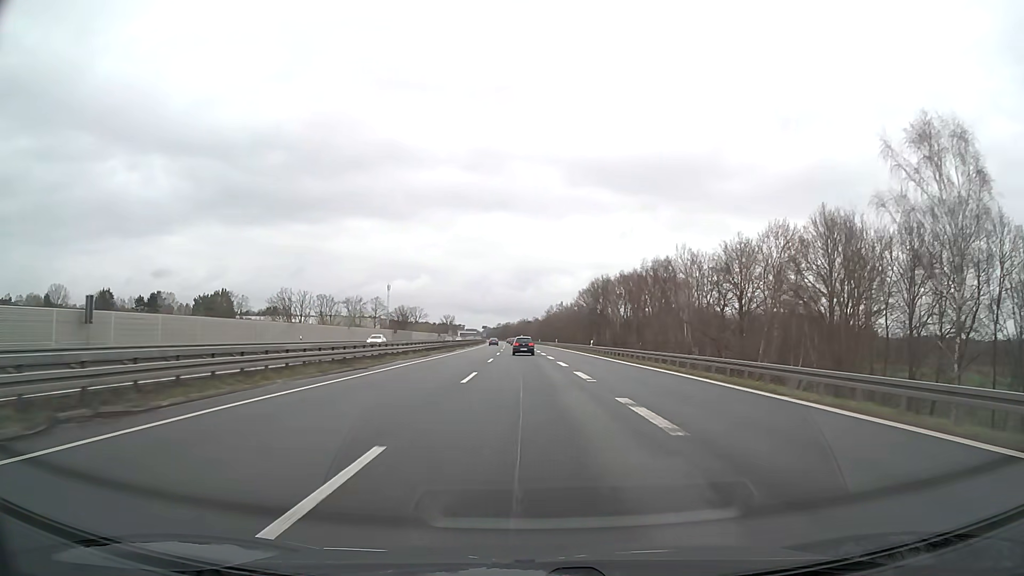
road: motorway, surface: asphalt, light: Day
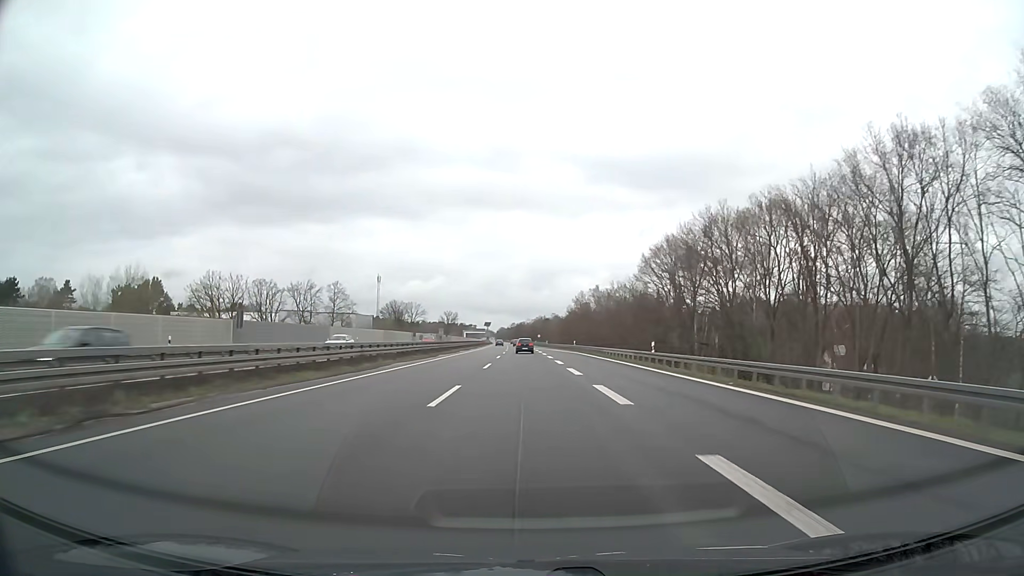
(-1.2, +79.2) m; -2°
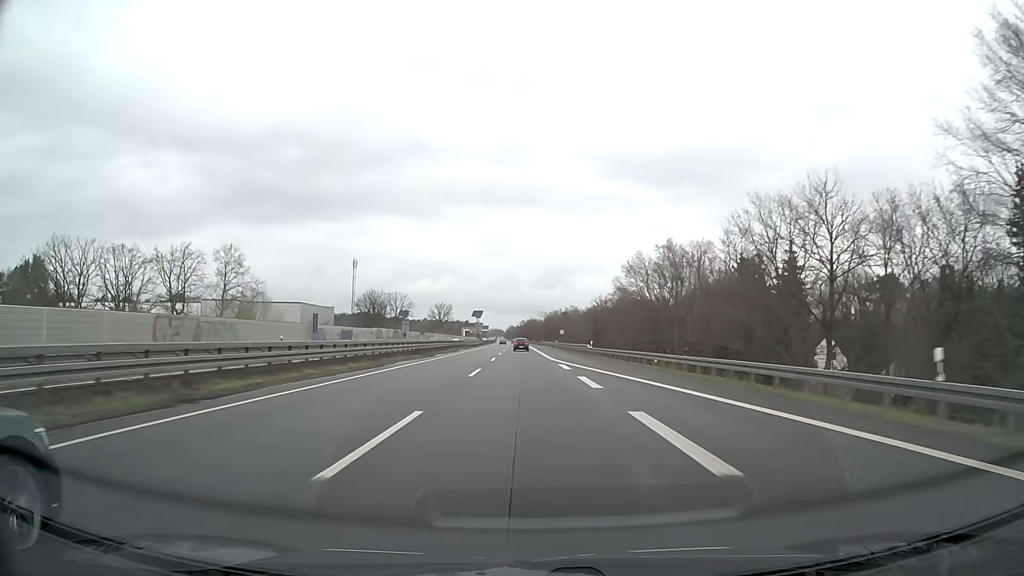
(-0.5, +79.2) m; -1°
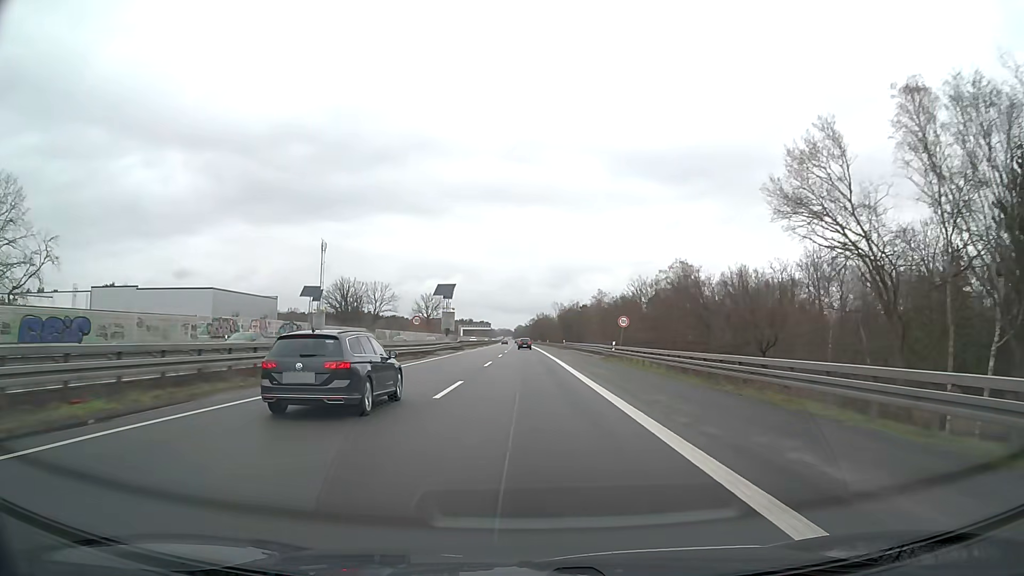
(-0.5, +63.4) m; -1°
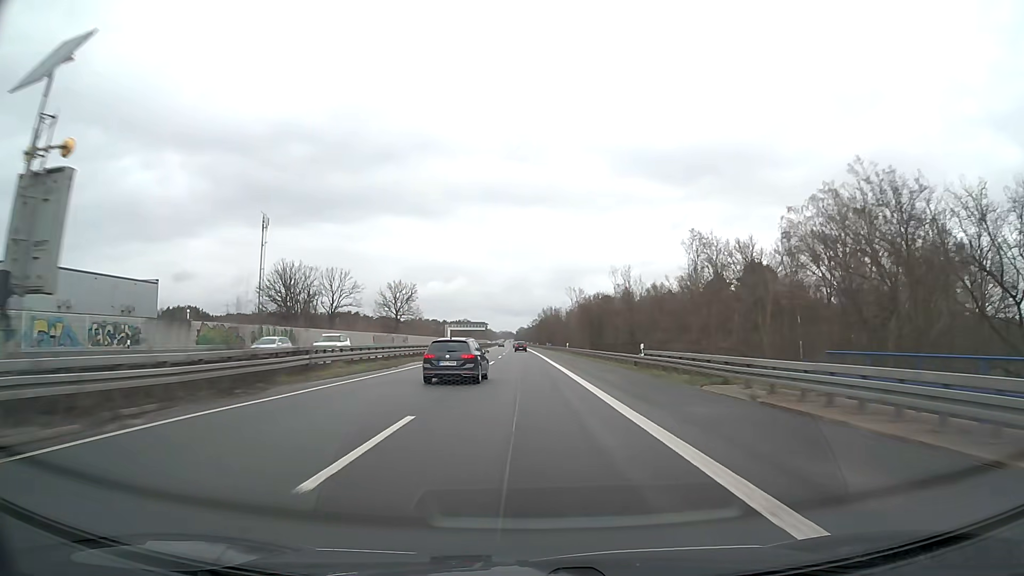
(-0.3, +63.4) m; 0°
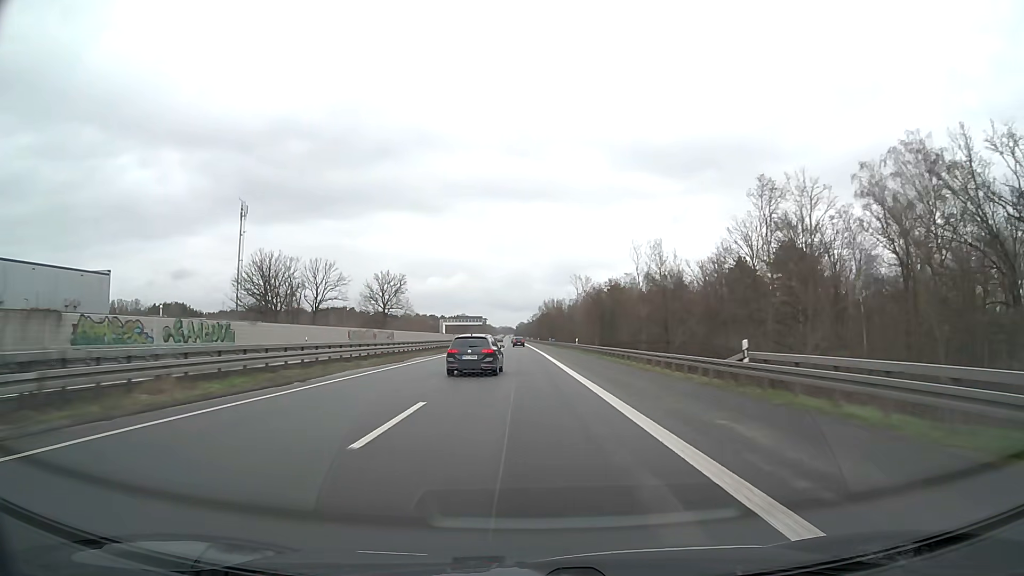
(0.0, +15.8) m; 0°
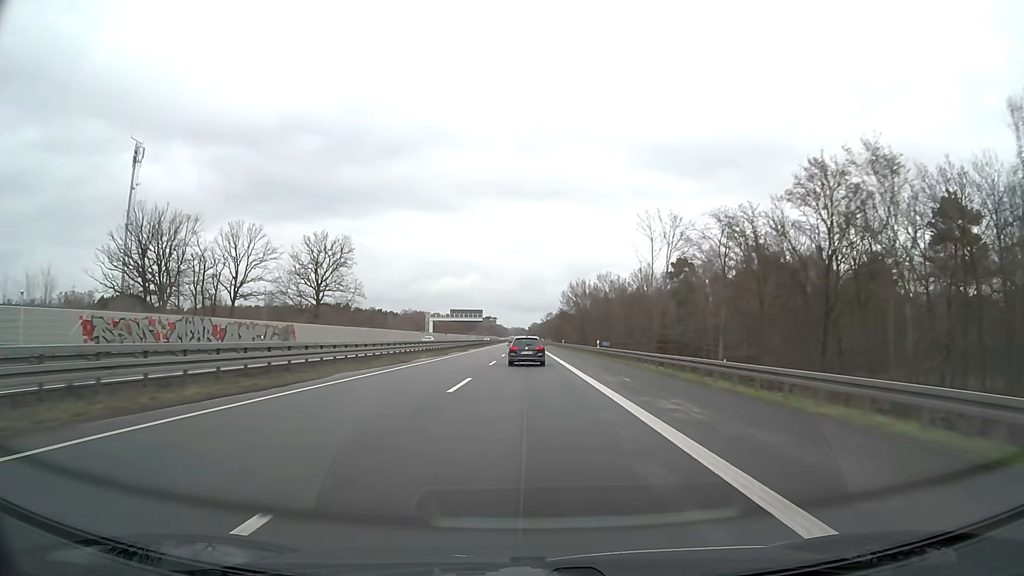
(-0.6, +63.4) m; -1°
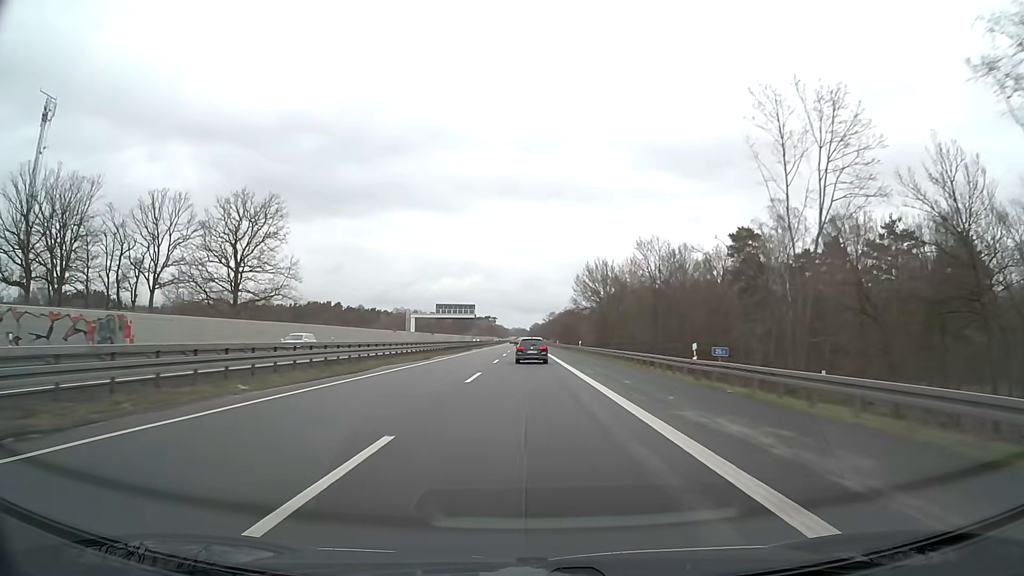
(0.0, +31.7) m; 0°
(0, +10) (0, +20) (0, +30) (0, +40) (0, +50) (0, +60) (0, +70) (0, +80) (0, +90) (0, +100) m
